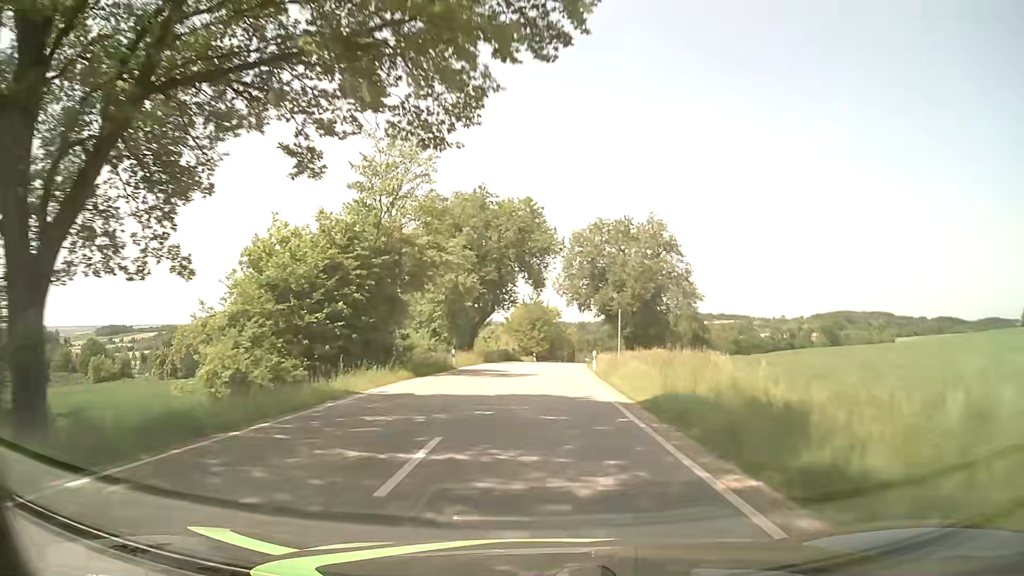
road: tertiary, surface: asphalt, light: Day
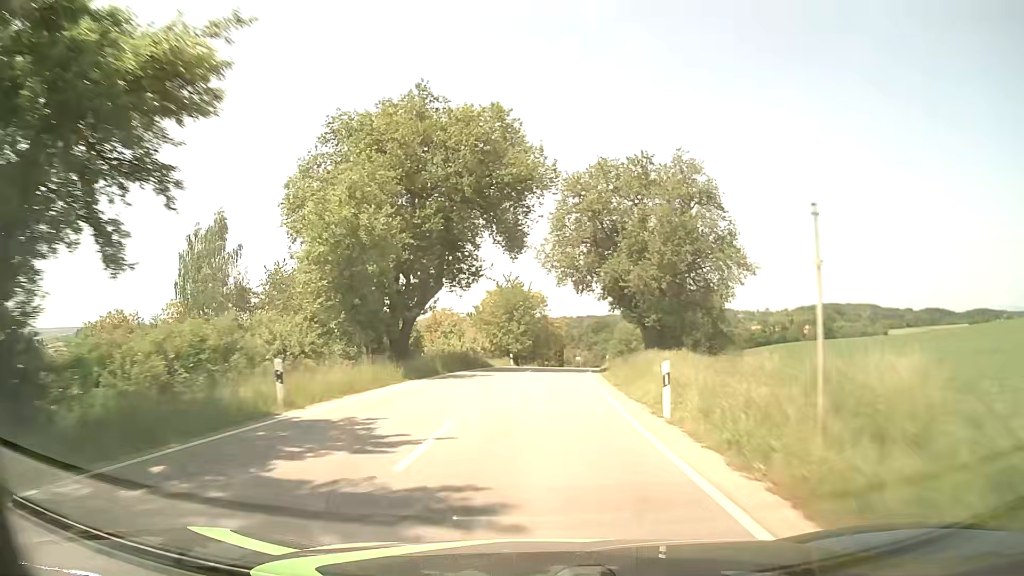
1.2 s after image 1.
(+0.2, +22.8) m; +1°
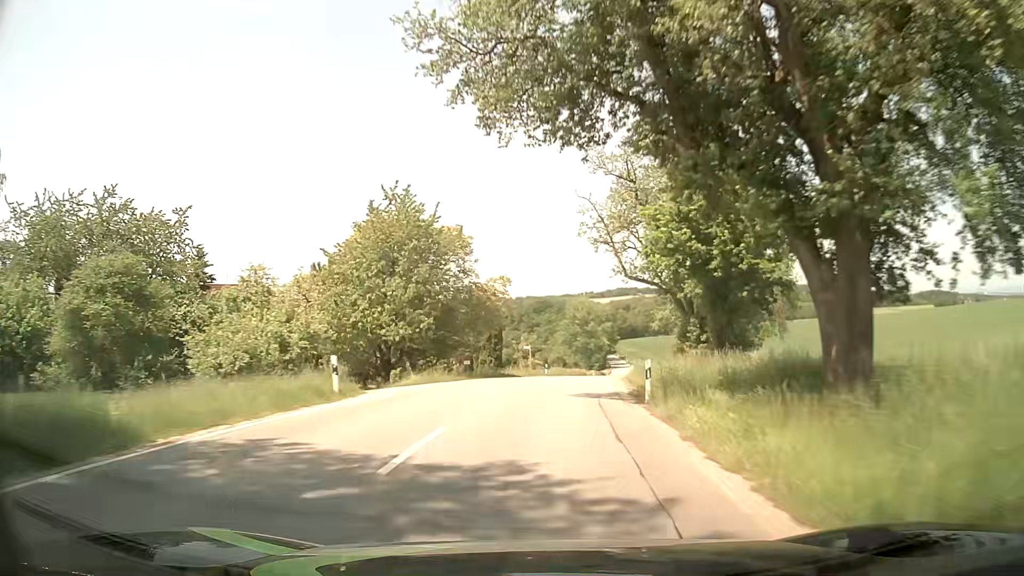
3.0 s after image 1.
(+1.4, +36.3) m; +5°
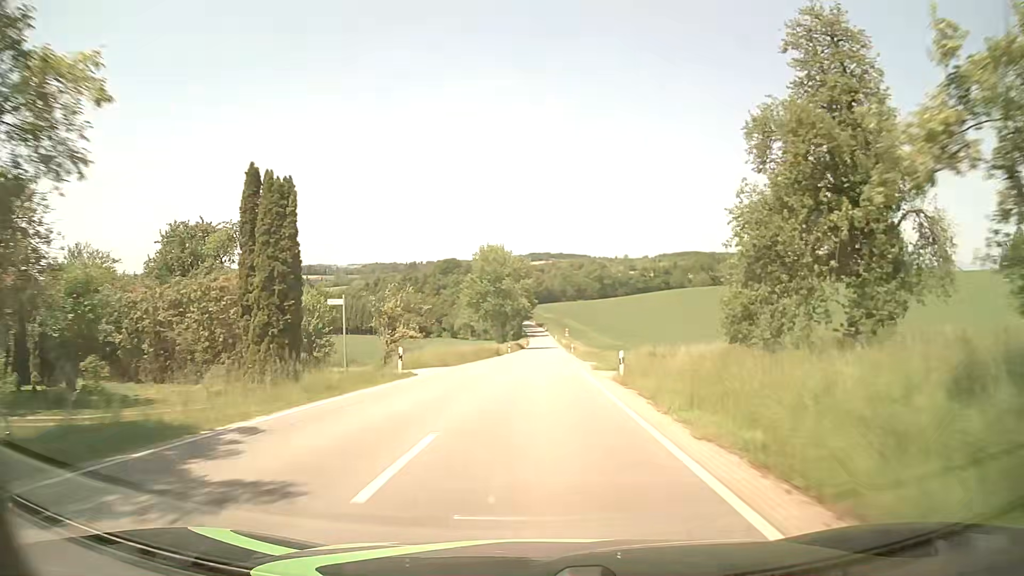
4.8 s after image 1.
(+2.5, +36.7) m; +7°
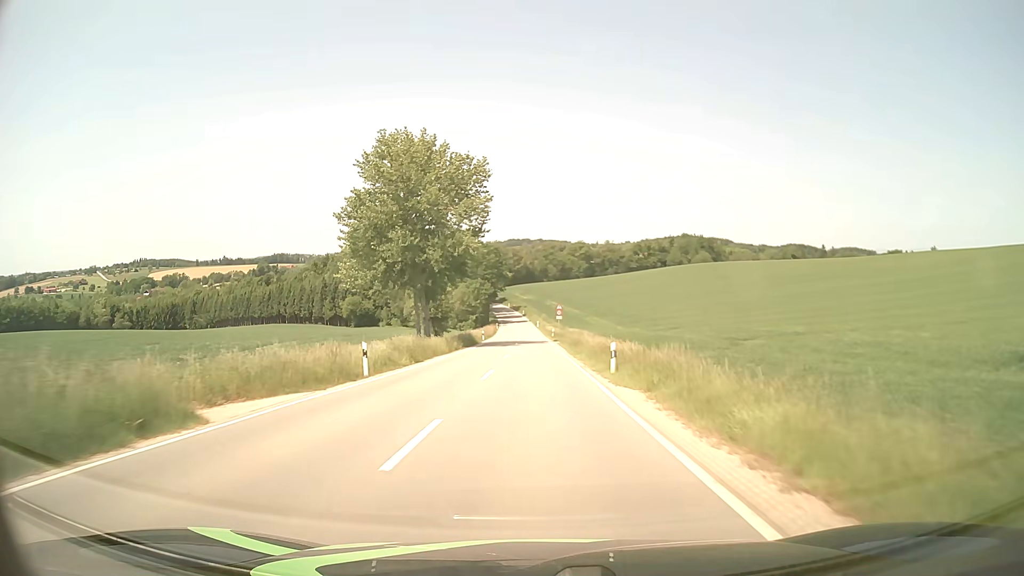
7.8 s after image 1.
(+1.4, +58.5) m; +2°
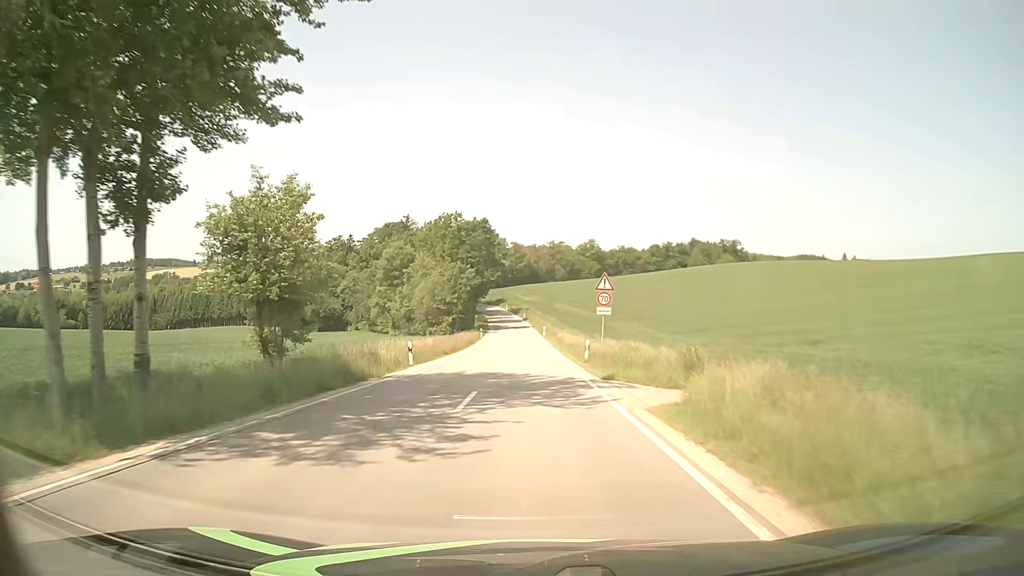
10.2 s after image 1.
(-0.2, +42.5) m; 0°
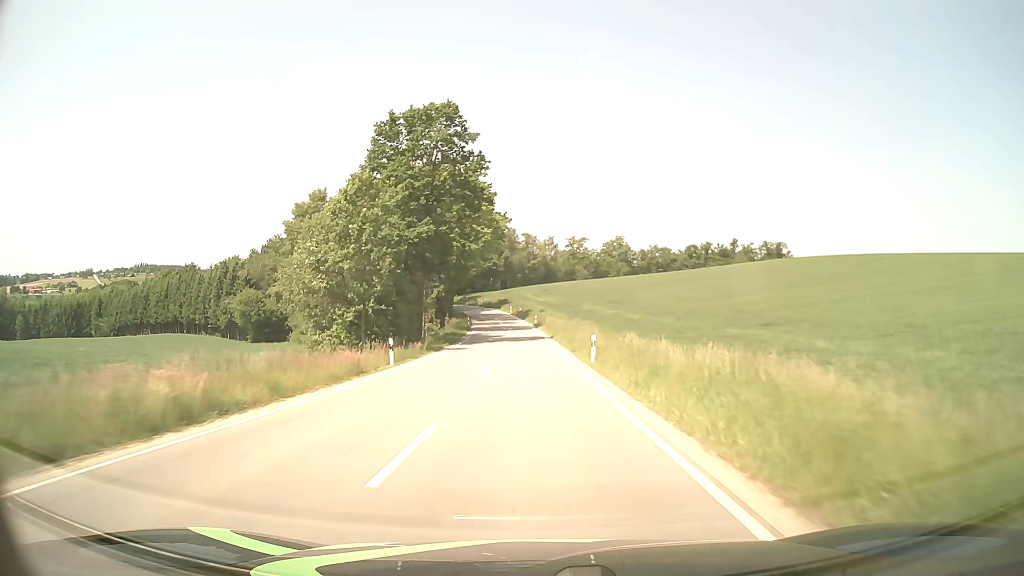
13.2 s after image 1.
(-0.5, +54.0) m; -1°
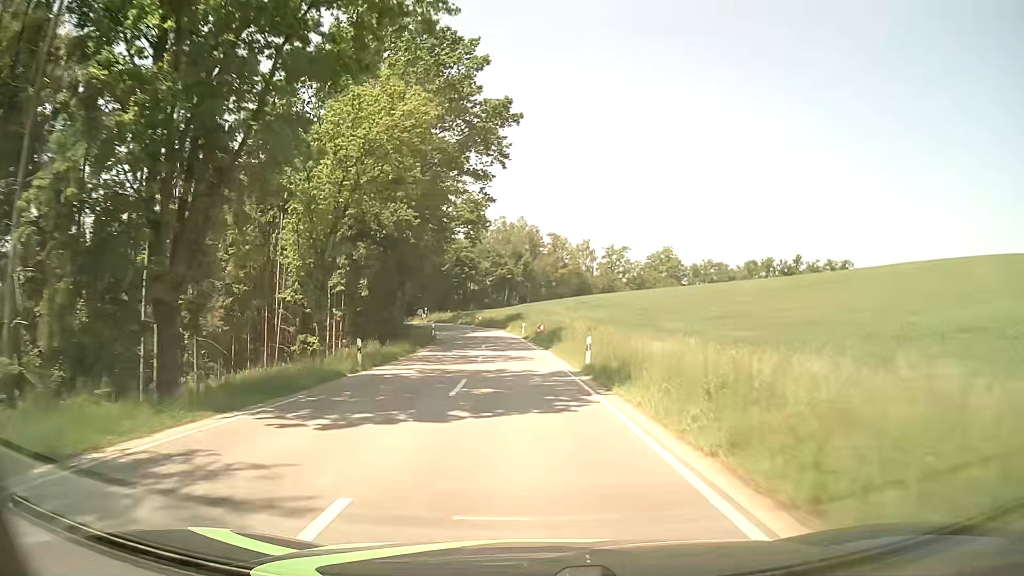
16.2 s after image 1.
(-0.8, +52.1) m; -3°
(0, +10) (0, +20) (-1, +30) (-1, +40) (-2, +50) (-3, +60) (-5, +70) (-8, +79) (-11, +89) (-15, +98) m
